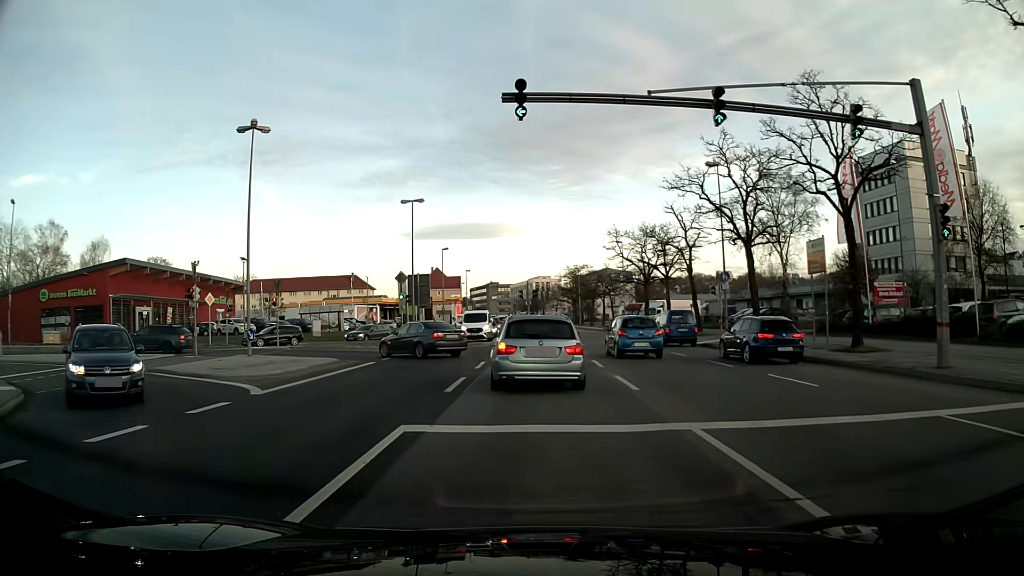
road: primary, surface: asphalt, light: Day
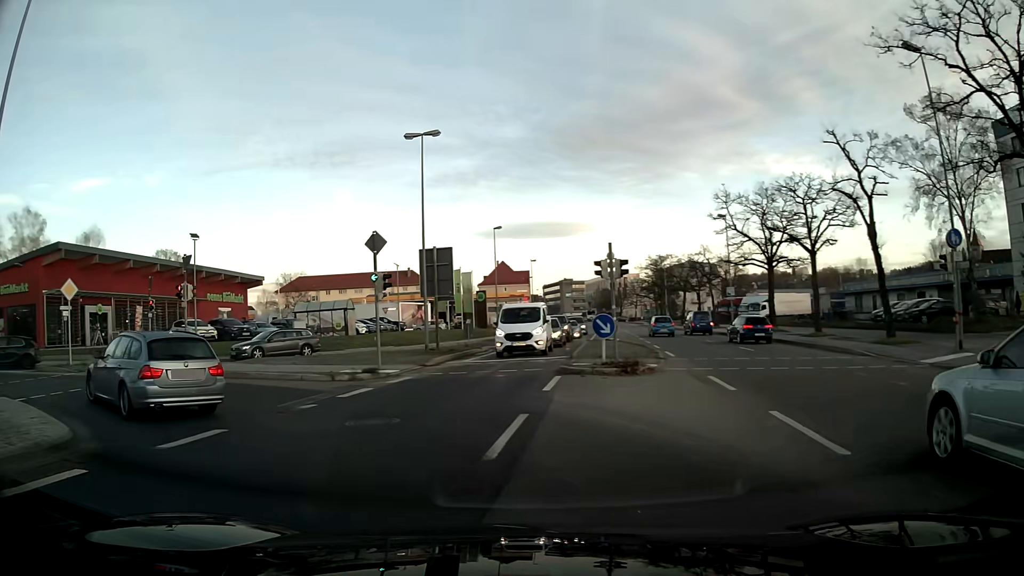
(-0.7, +18.4) m; -12°
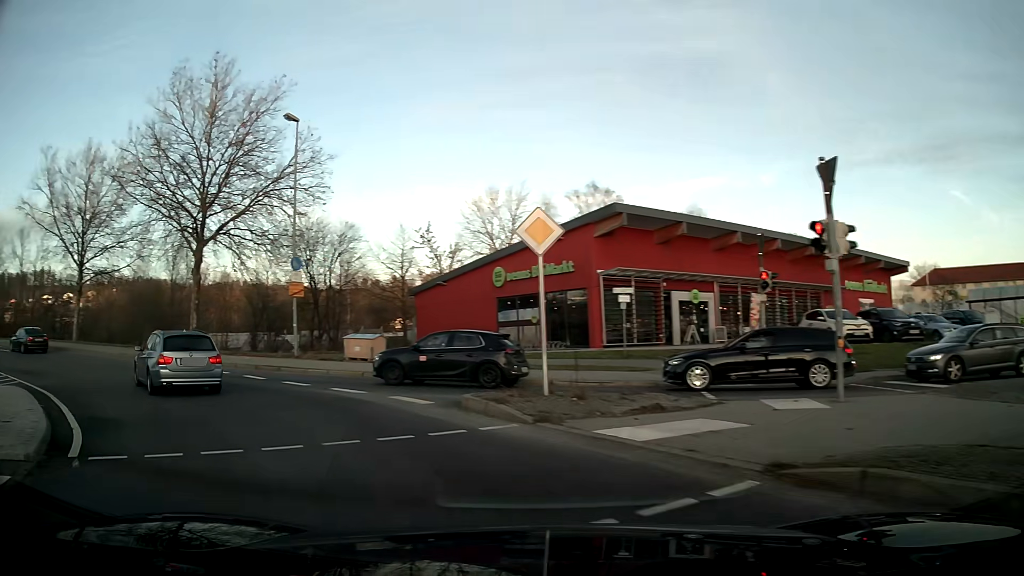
(-6.5, +13.0) m; -55°
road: primary_link
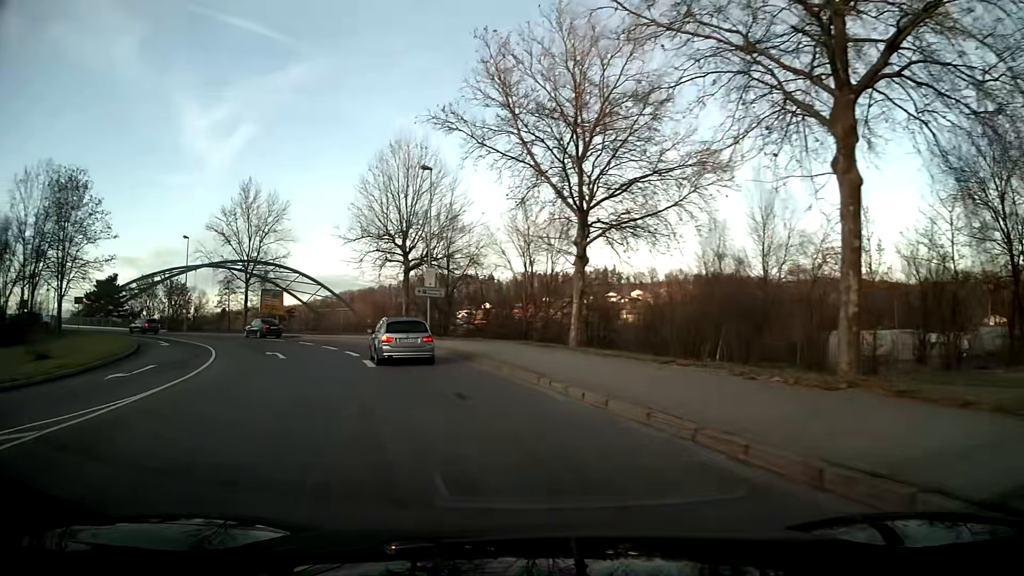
(-10.9, +21.0) m; -47°
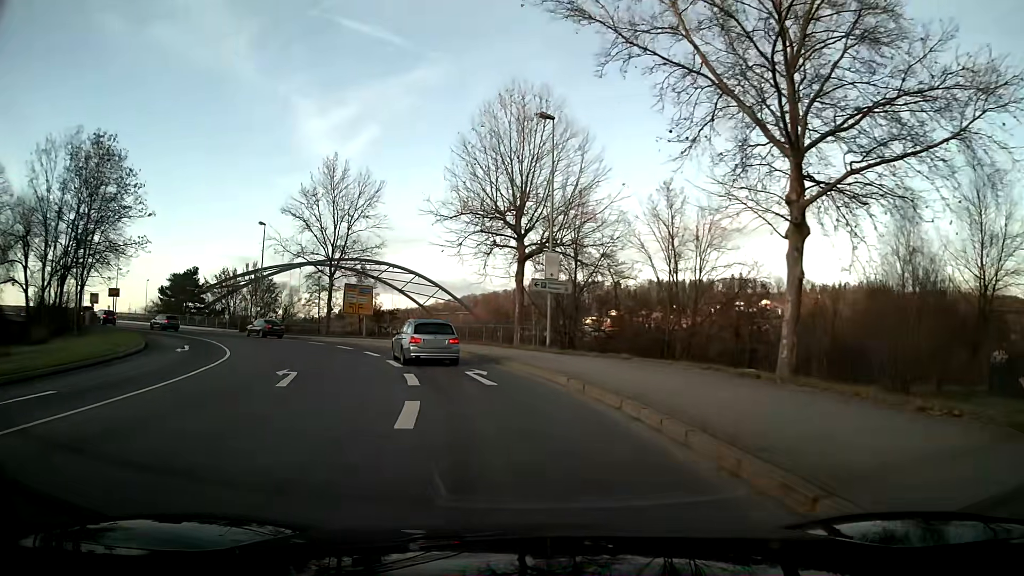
(-1.1, +11.5) m; -9°
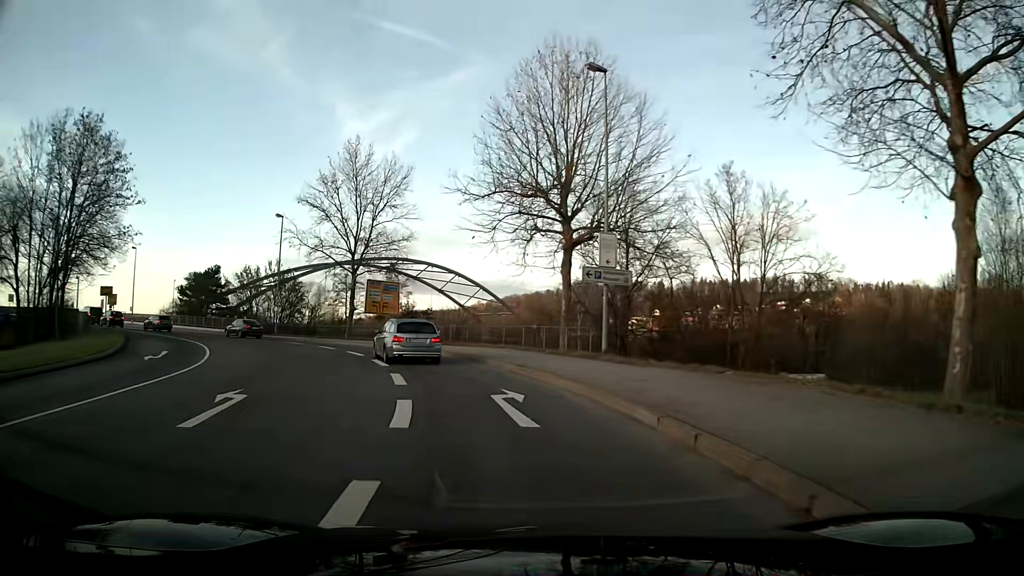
(-0.2, +5.9) m; -4°
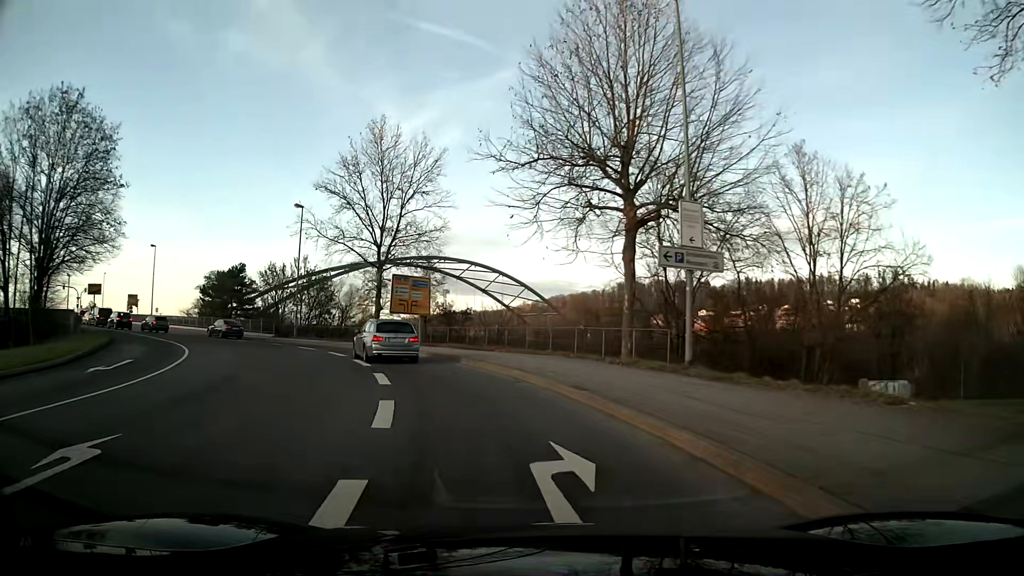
(-0.2, +6.0) m; -4°
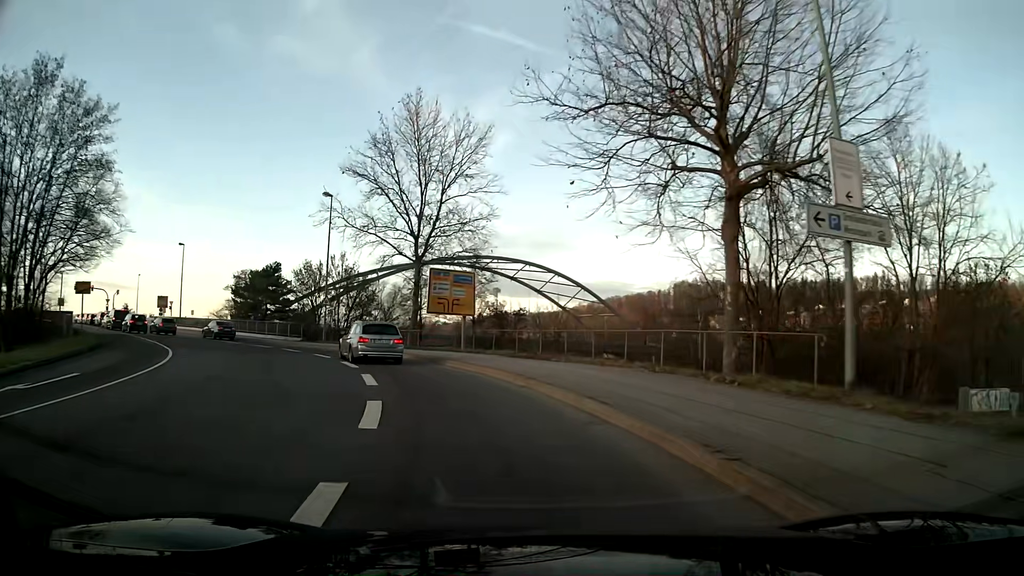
(-0.3, +6.0) m; -6°
(-1, +10) (-3, +20) (-8, +29) (-13, +37) (-20, +45) (-26, +52) (-33, +59) (-40, +67) (-47, +74) (-53, +82) m
